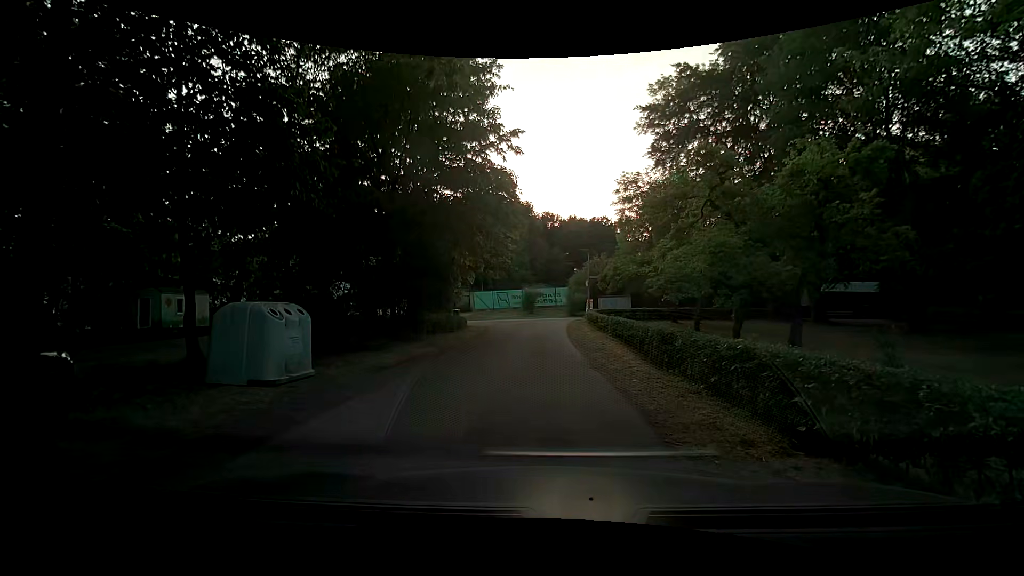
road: residential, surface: asphalt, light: Day
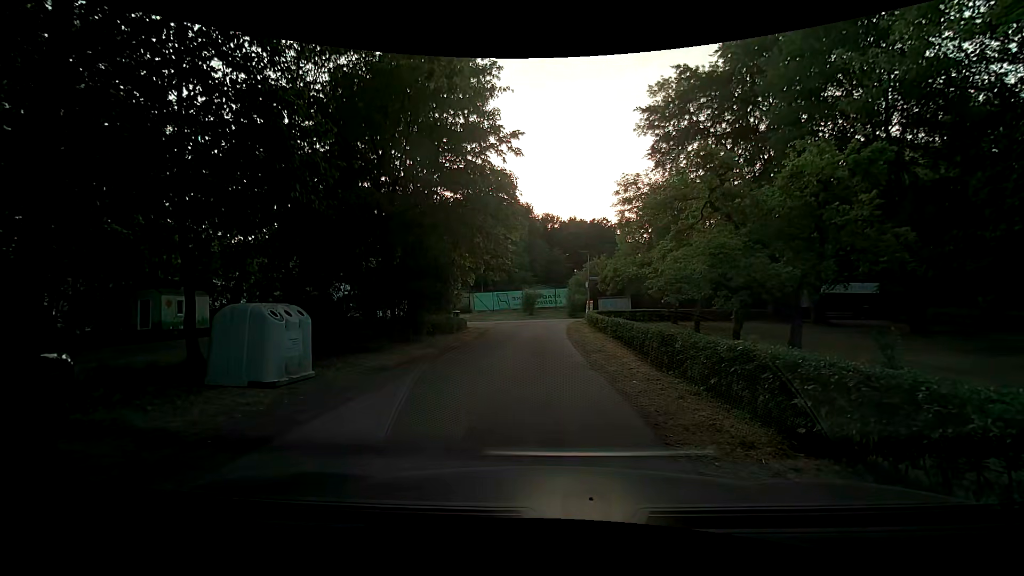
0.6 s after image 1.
(0.0, 0.0) m; 0°
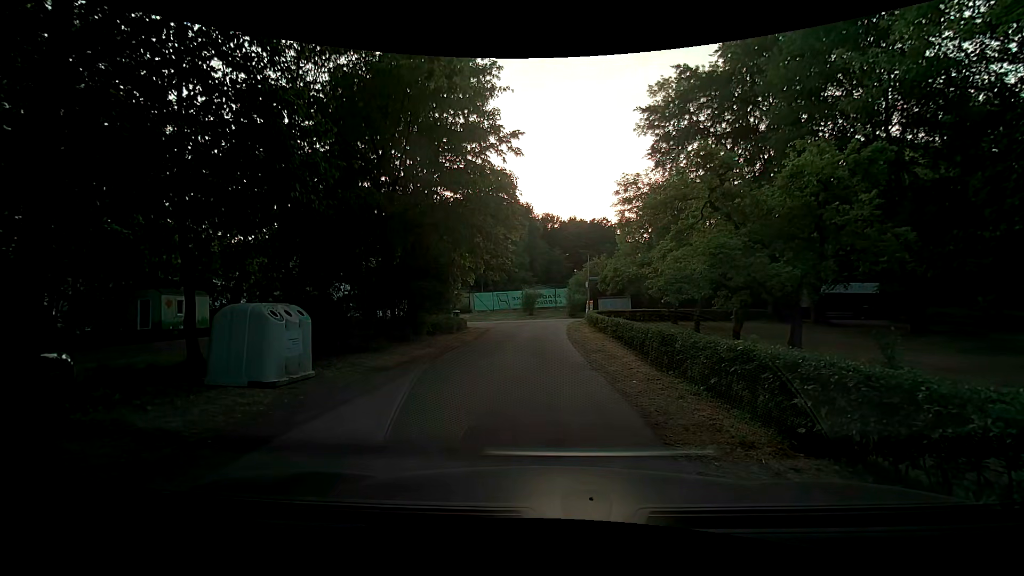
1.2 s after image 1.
(0.0, 0.0) m; 0°
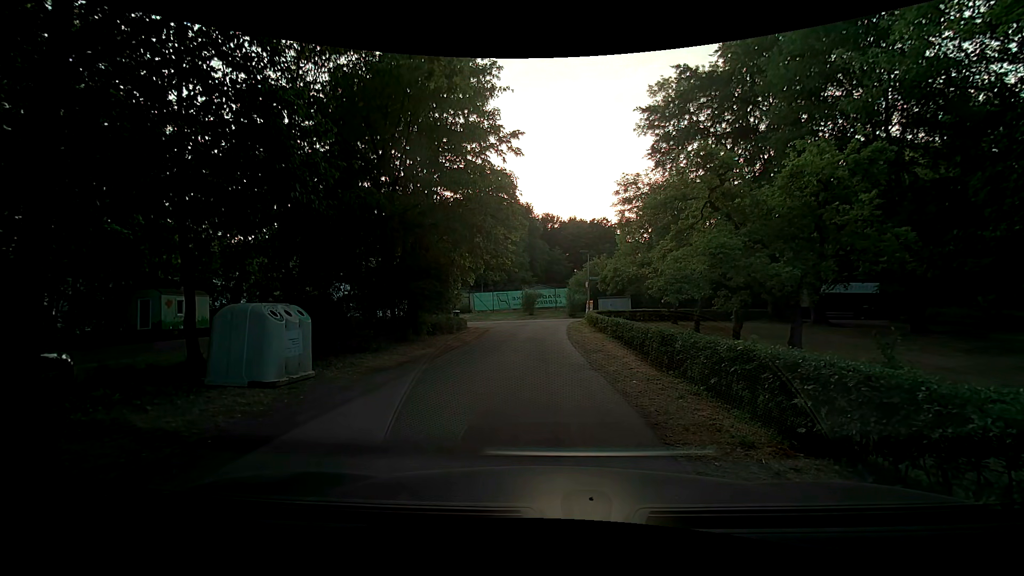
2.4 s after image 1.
(0.0, 0.0) m; 0°
